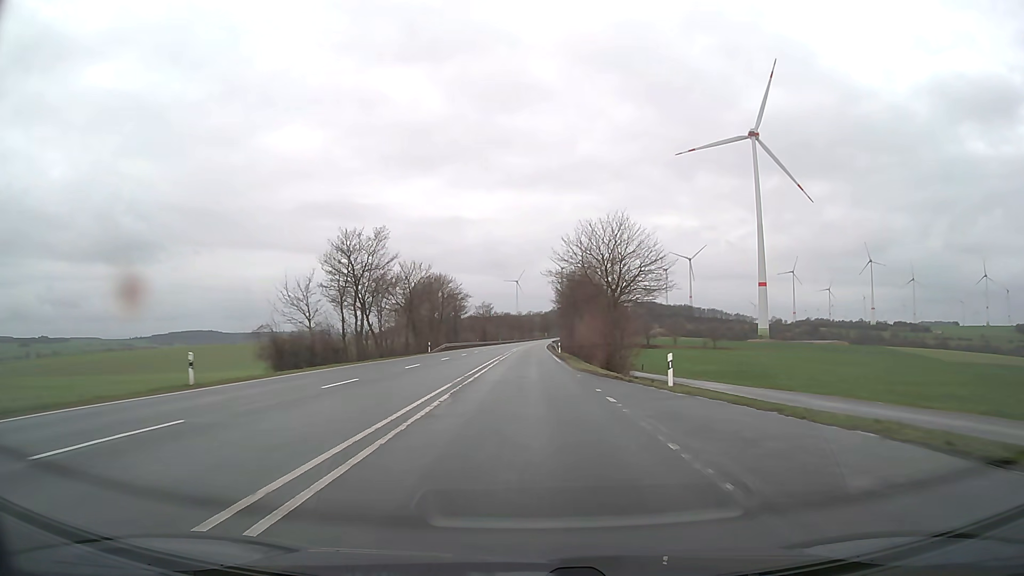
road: primary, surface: asphalt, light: Day
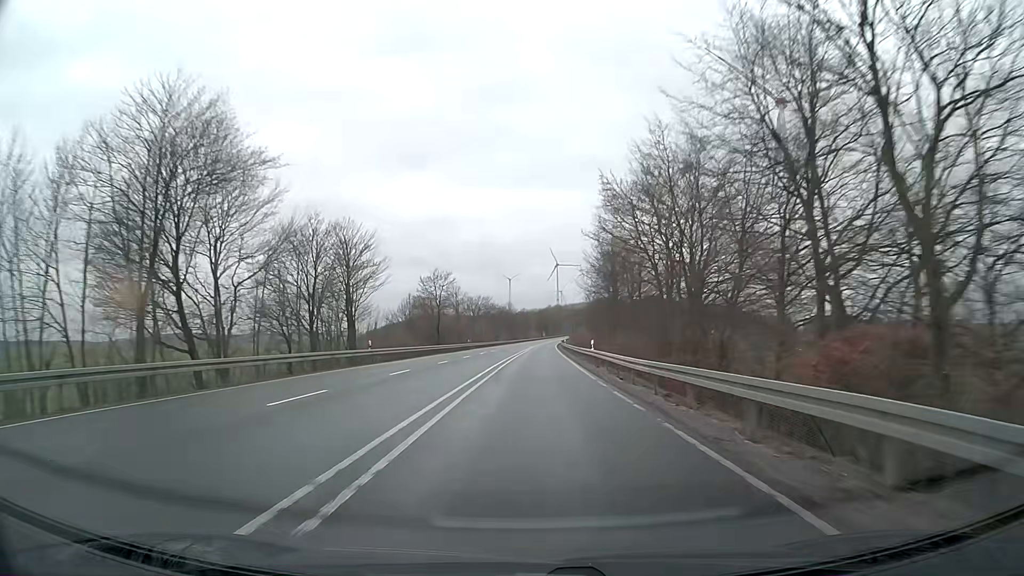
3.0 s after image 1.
(+0.2, +79.1) m; +1°
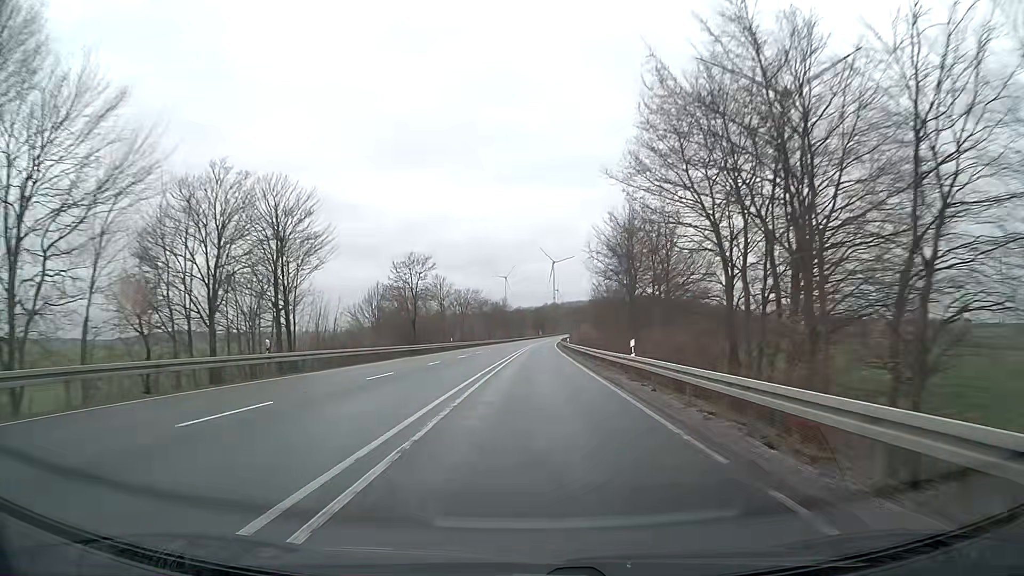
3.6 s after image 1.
(0.0, +15.8) m; +1°
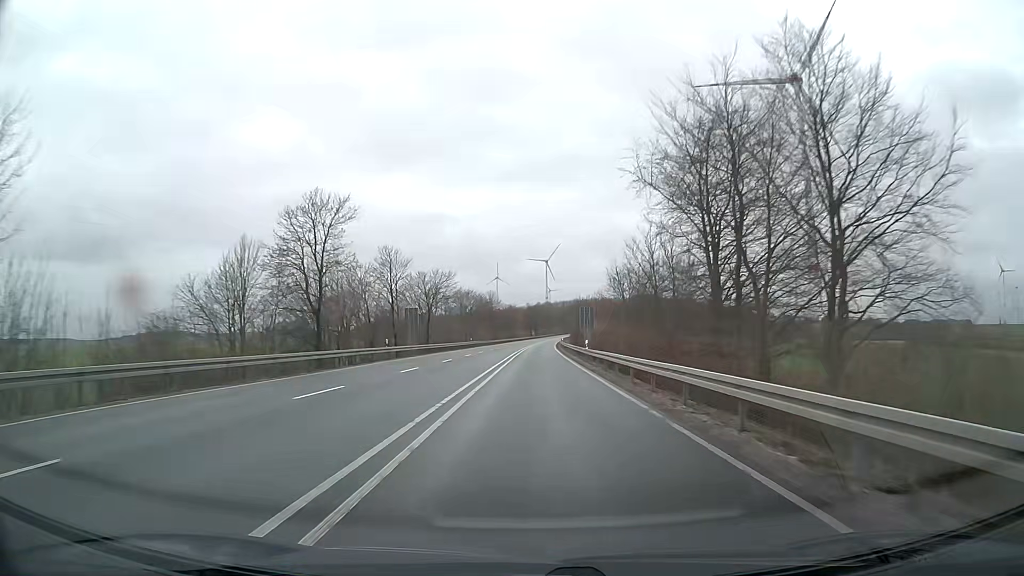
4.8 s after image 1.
(+0.1, +31.6) m; +1°
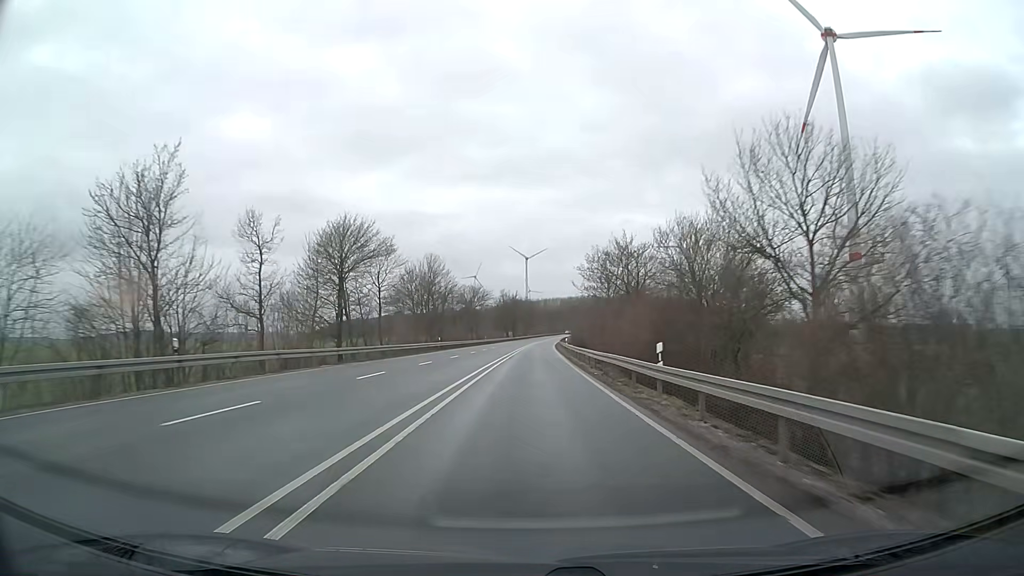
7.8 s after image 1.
(+1.1, +79.1) m; +2°
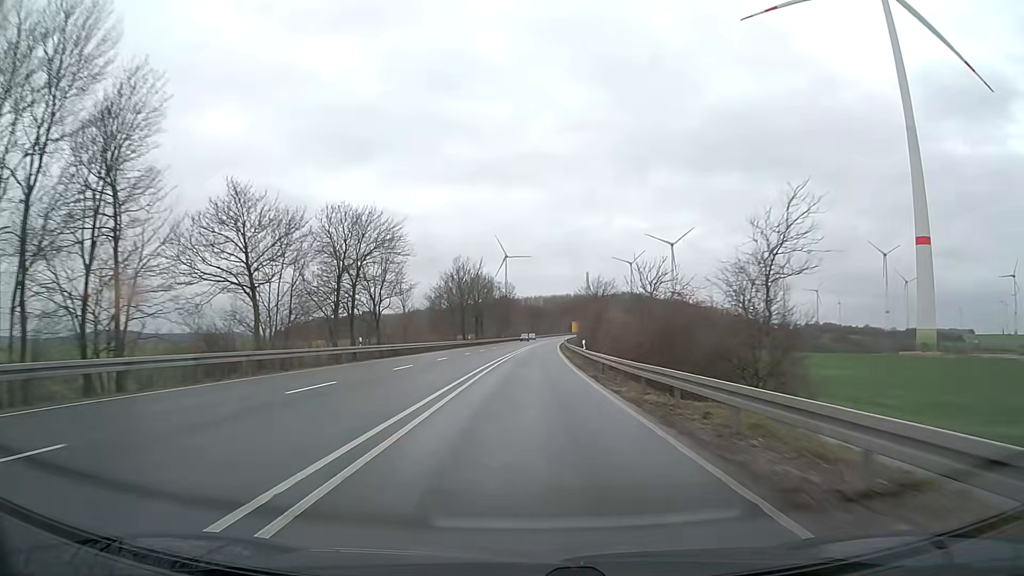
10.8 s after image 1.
(+1.1, +78.9) m; +2°
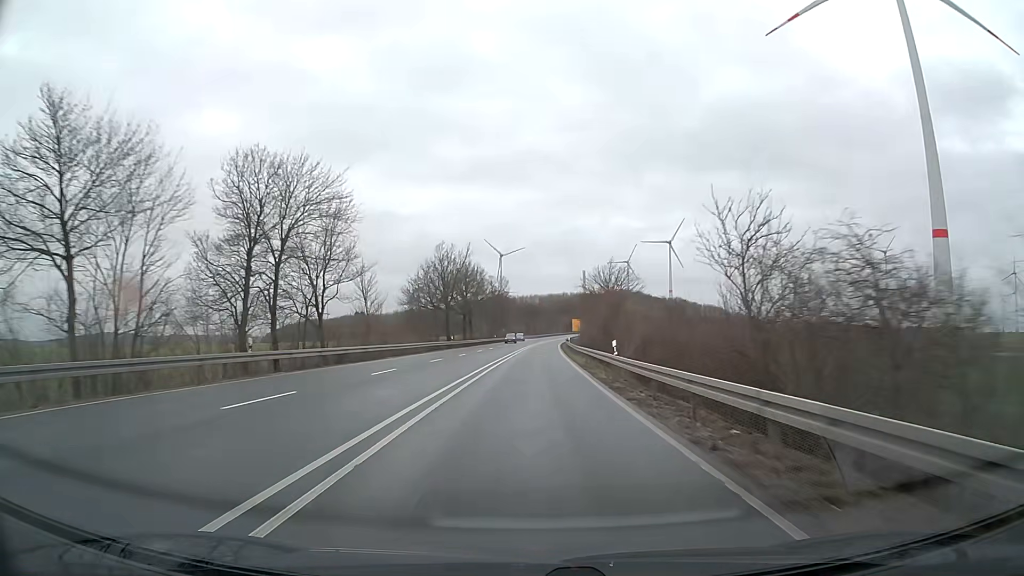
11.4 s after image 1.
(+0.1, +15.8) m; +1°
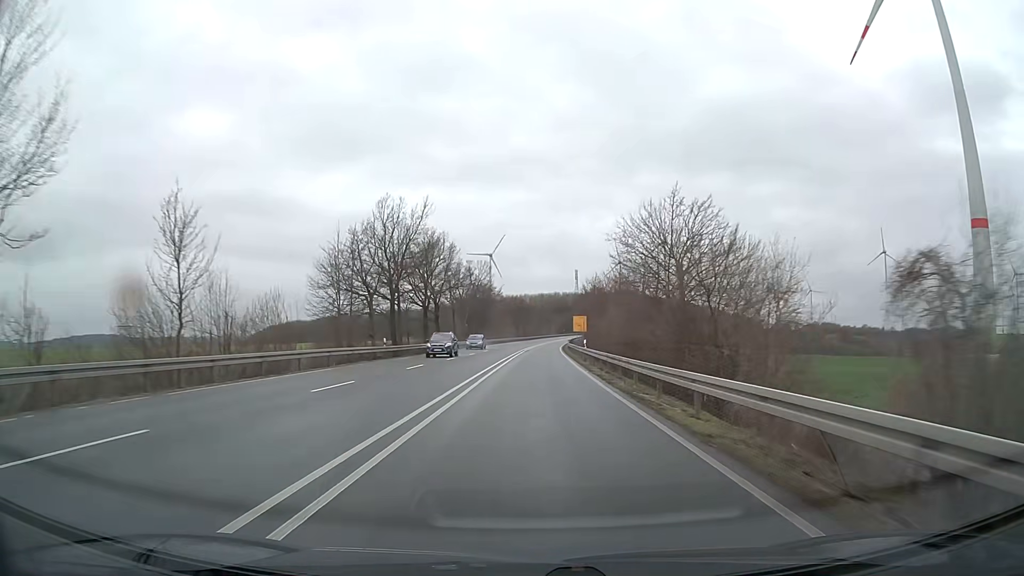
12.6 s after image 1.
(+0.1, +31.6) m; +1°
(0, +10) (0, +20) (0, +30) (+1, +40) (+1, +50) (+1, +60) (+2, +70) (+2, +80) (+3, +90) (+3, +100) m
